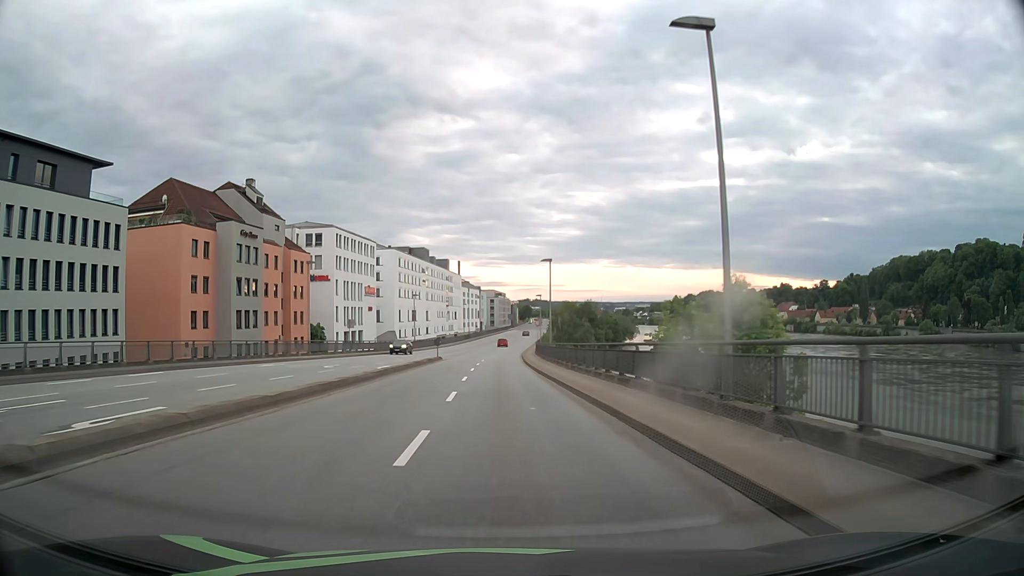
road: primary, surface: asphalt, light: Day
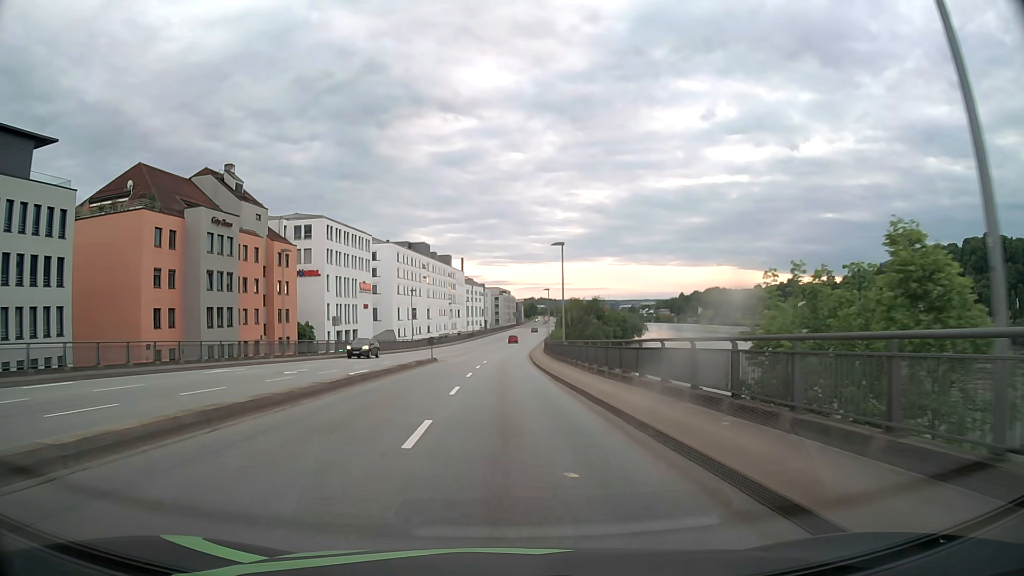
(0.0, +7.7) m; 0°
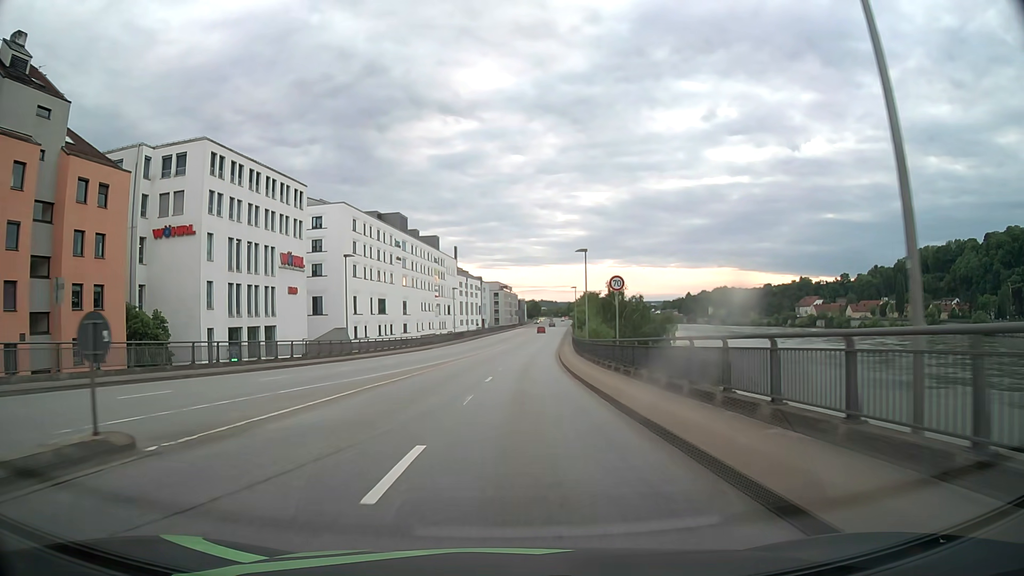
(-0.5, +39.4) m; 0°
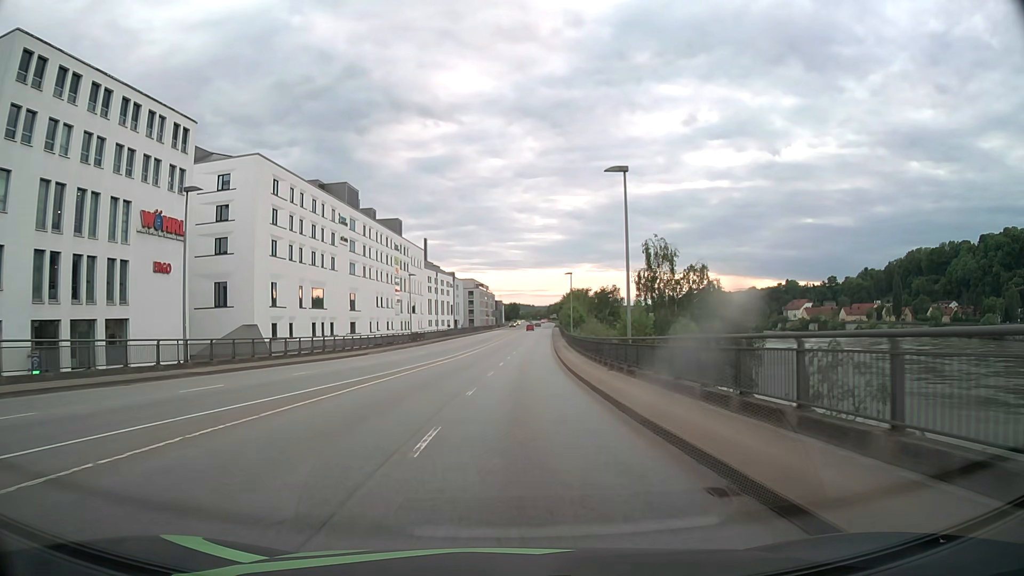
(+0.4, +24.9) m; +2°
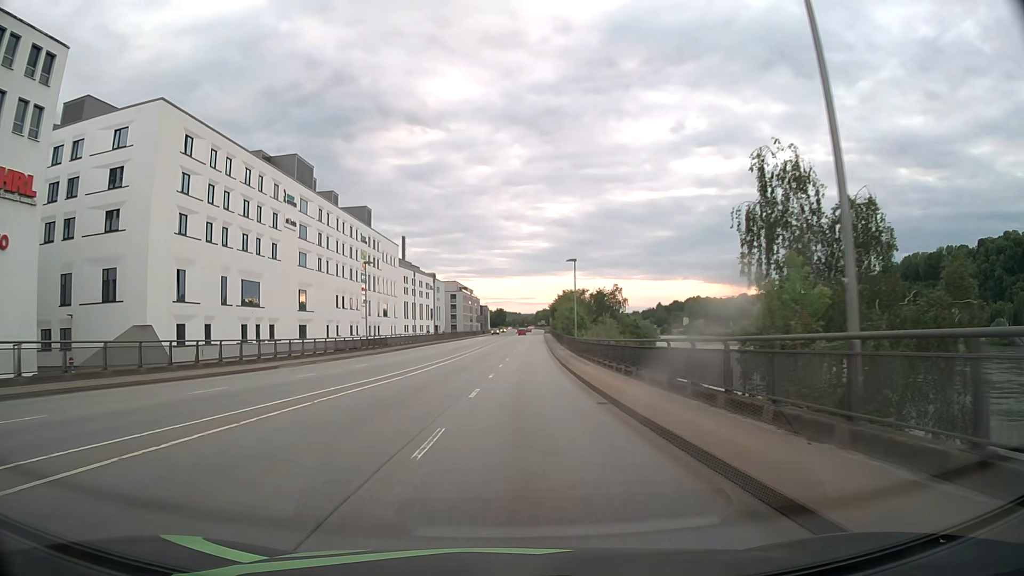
(+0.2, +18.1) m; +1°
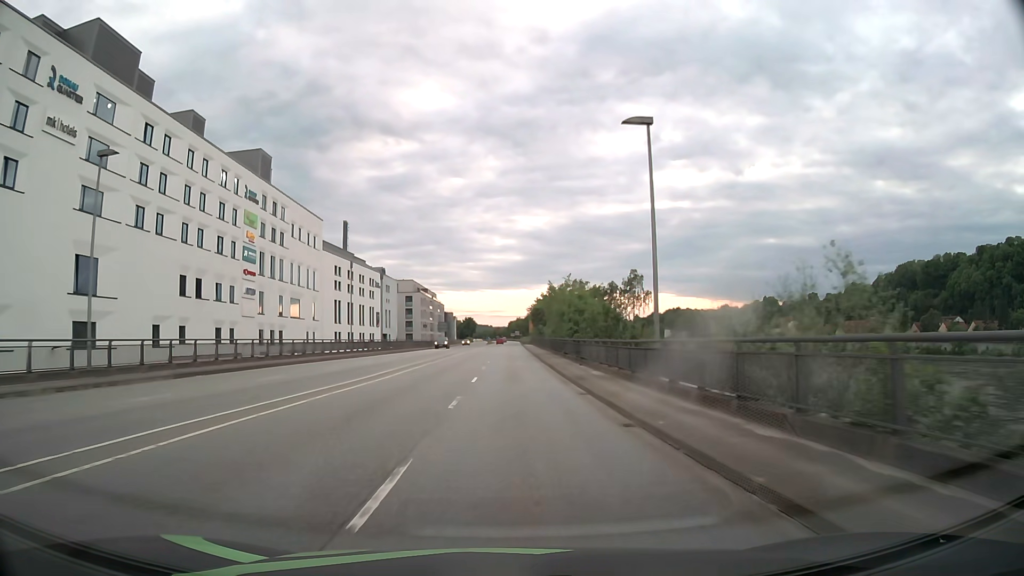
(+0.9, +39.2) m; +2°
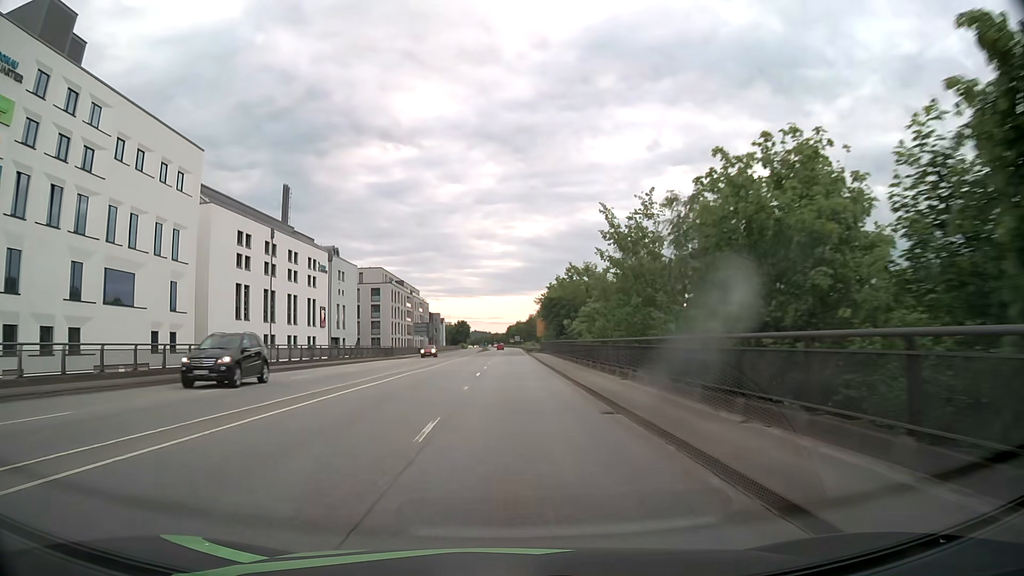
(+0.2, +40.8) m; 0°
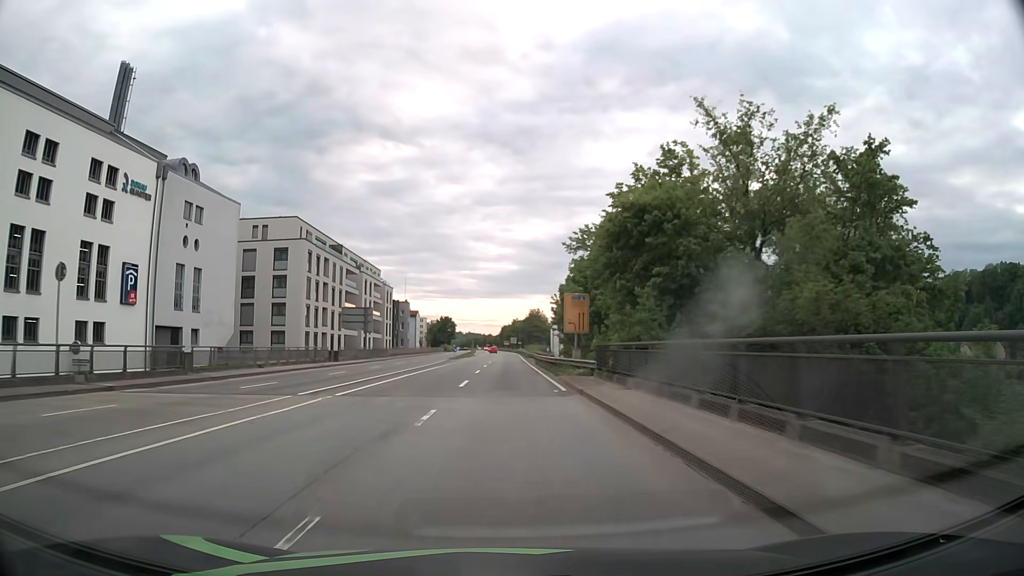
(+0.3, +52.1) m; 0°
(0, +10) (0, +20) (0, +30) (0, +40) (0, +50) (0, +60) (0, +70) (0, +80) (0, +90) (0, +100) m
